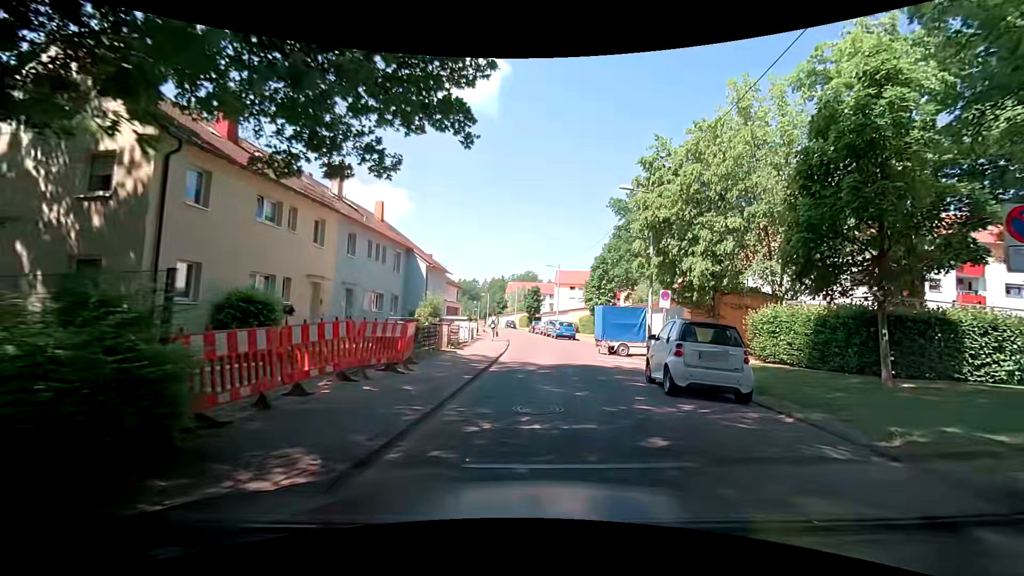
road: residential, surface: asphalt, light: Day
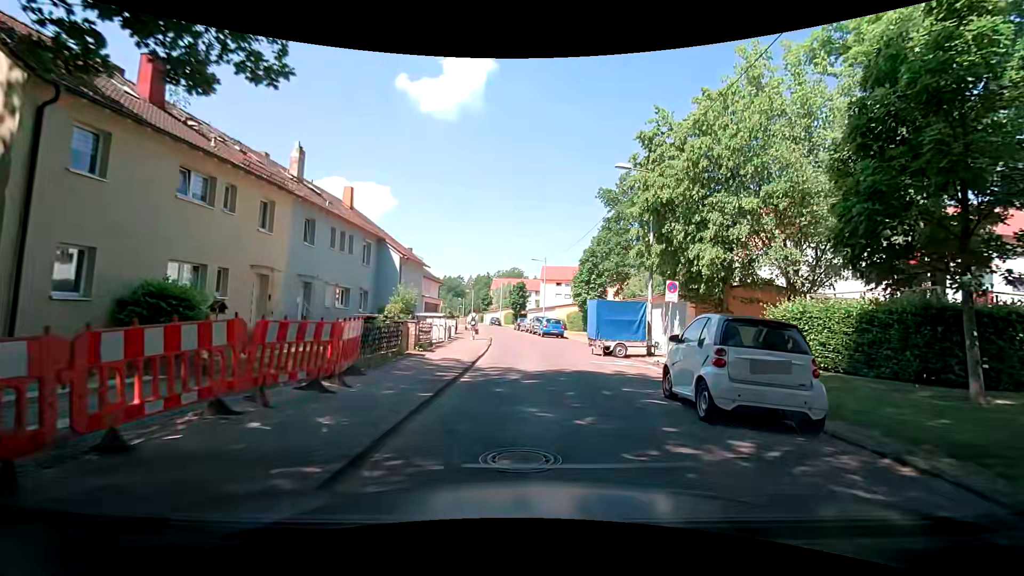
(0.0, +2.9) m; +1°
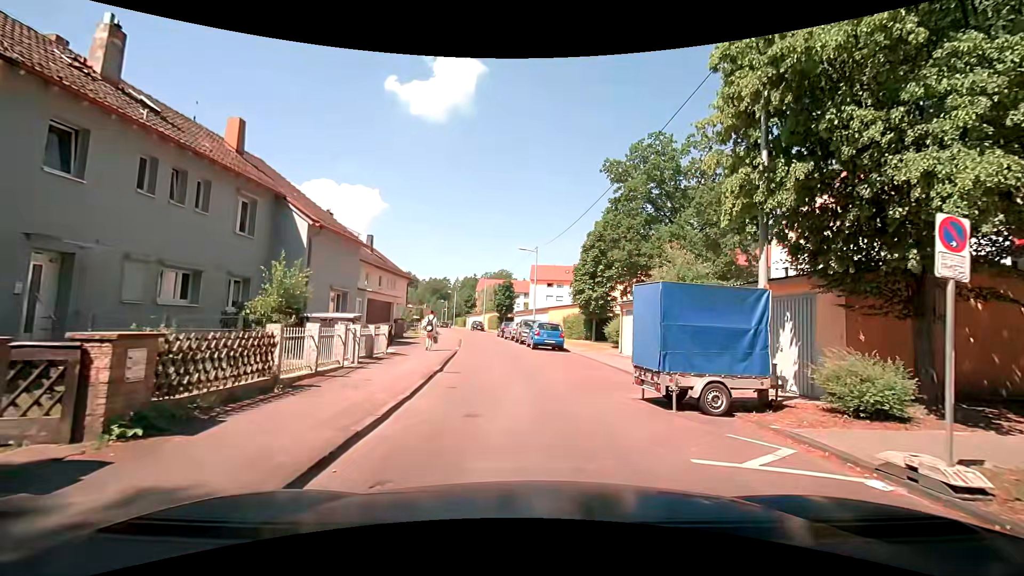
(+0.3, +10.8) m; +2°
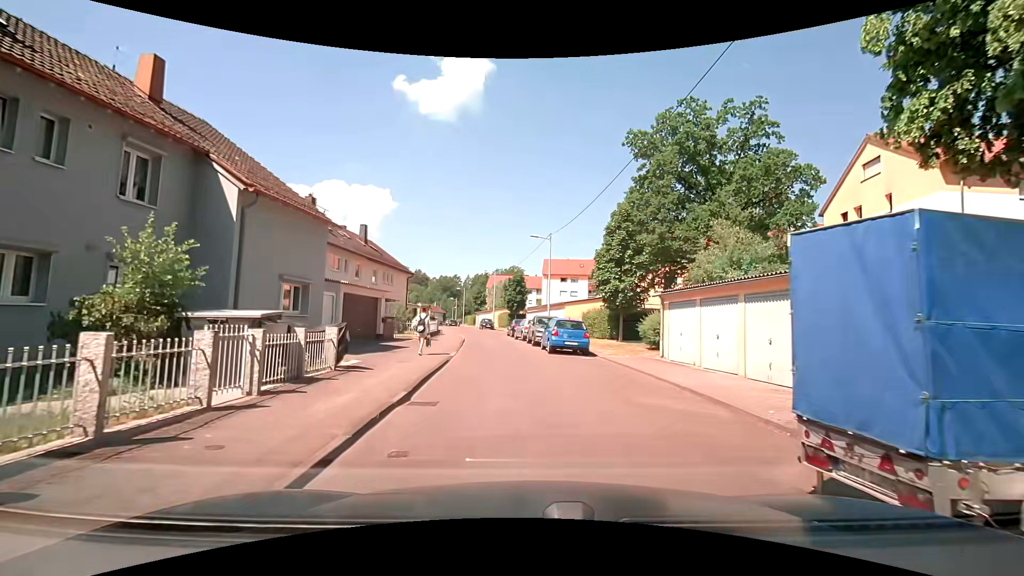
(0.0, +5.3) m; 0°
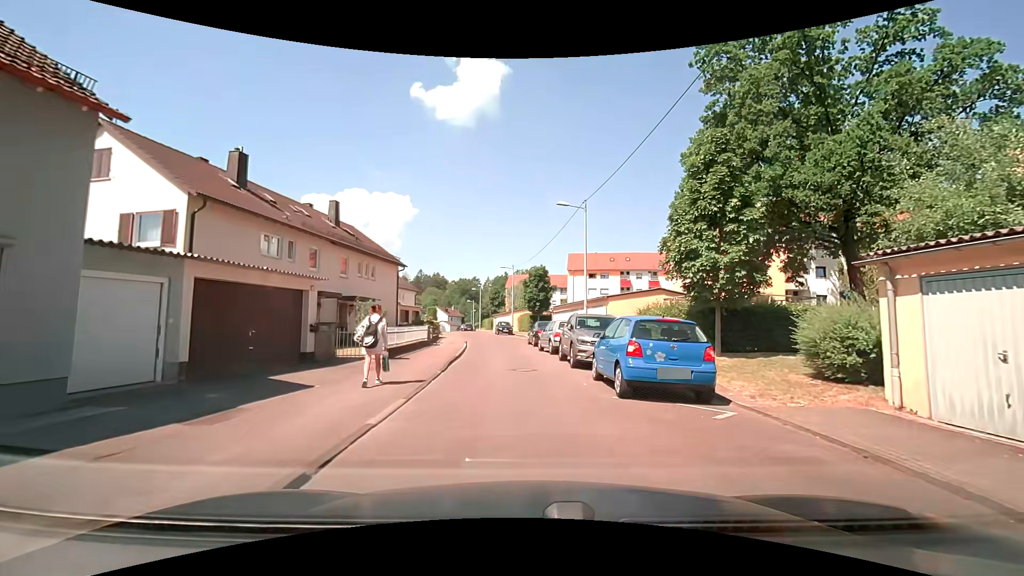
(-0.4, +11.2) m; -4°
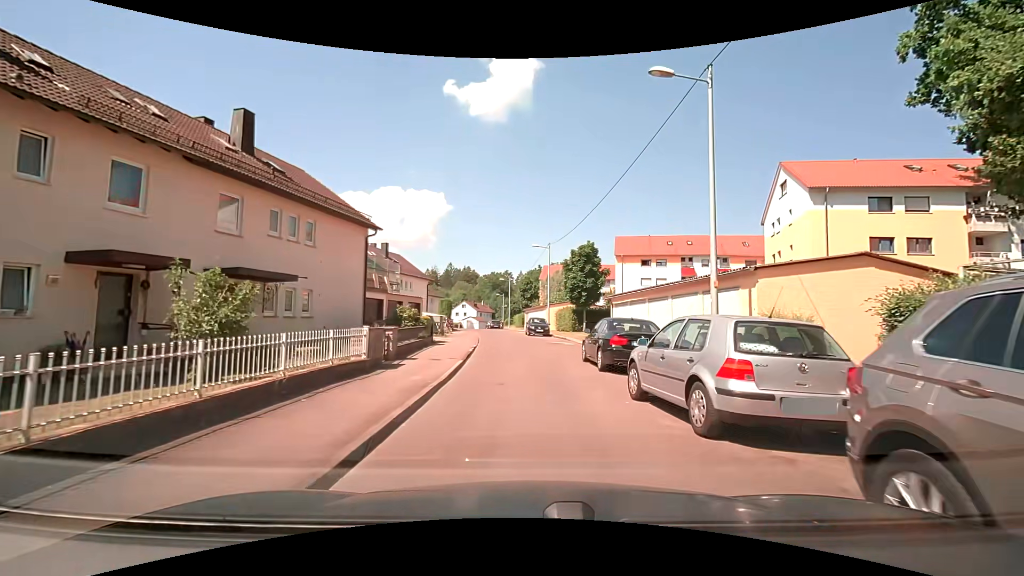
(-0.4, +14.5) m; -4°
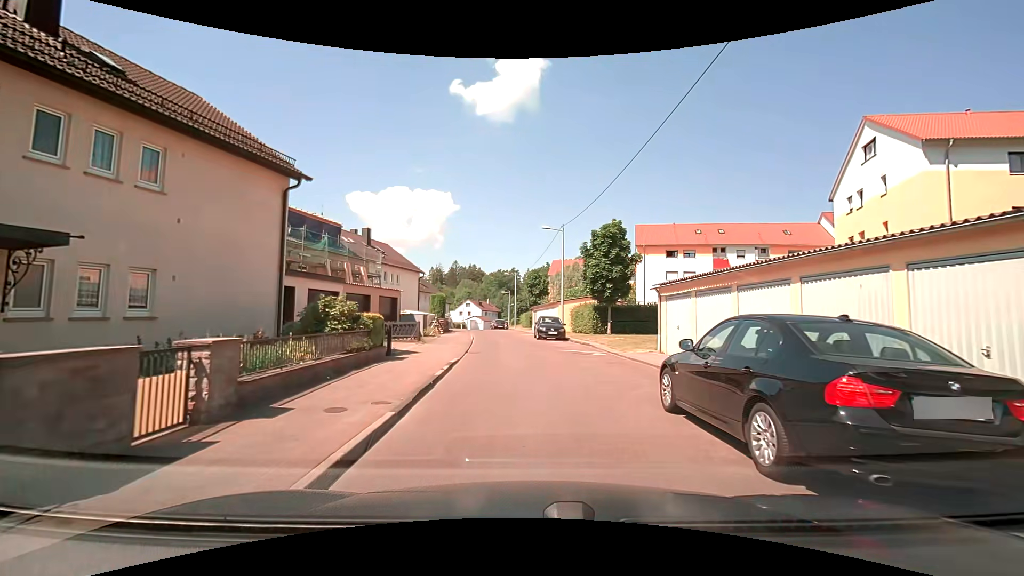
(-0.1, +8.6) m; 0°
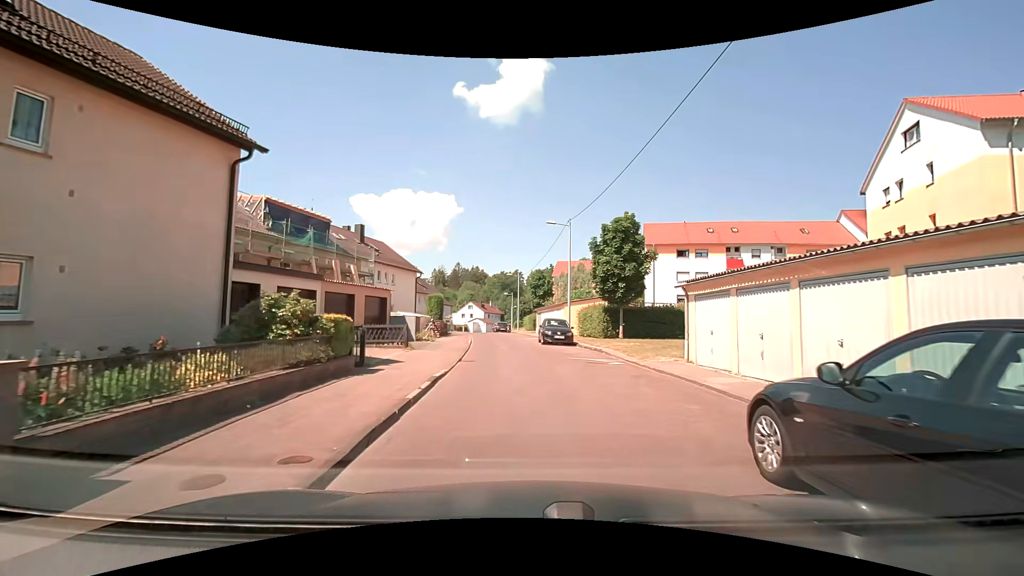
(0.0, +2.9) m; -1°
(0, +10) (-1, +20) (-1, +30) (-2, +40) (-4, +50) (-5, +60) (-6, +70) (-7, +80) (-8, +90) (-9, +100) m
